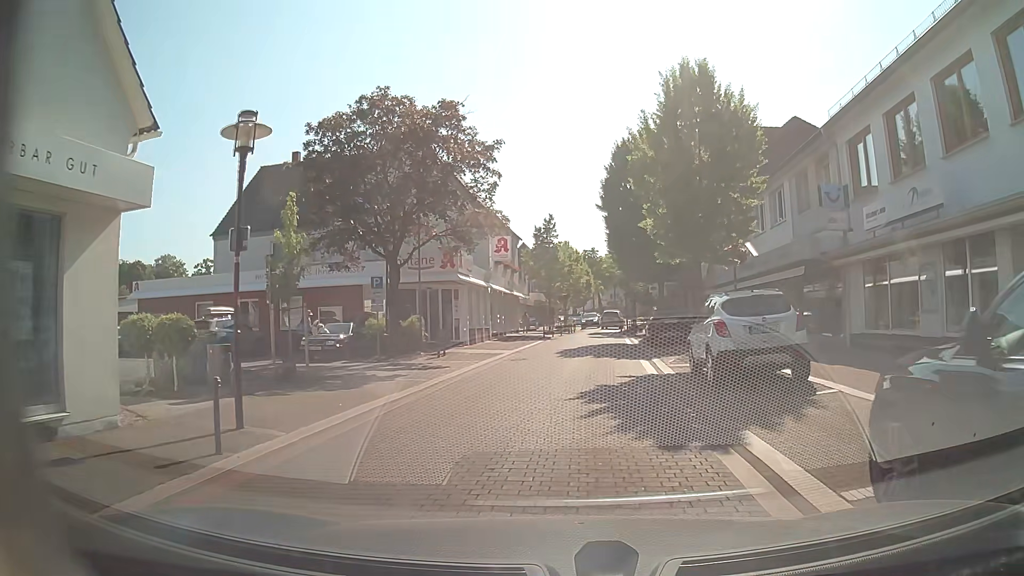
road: residential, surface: paving_stones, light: Day
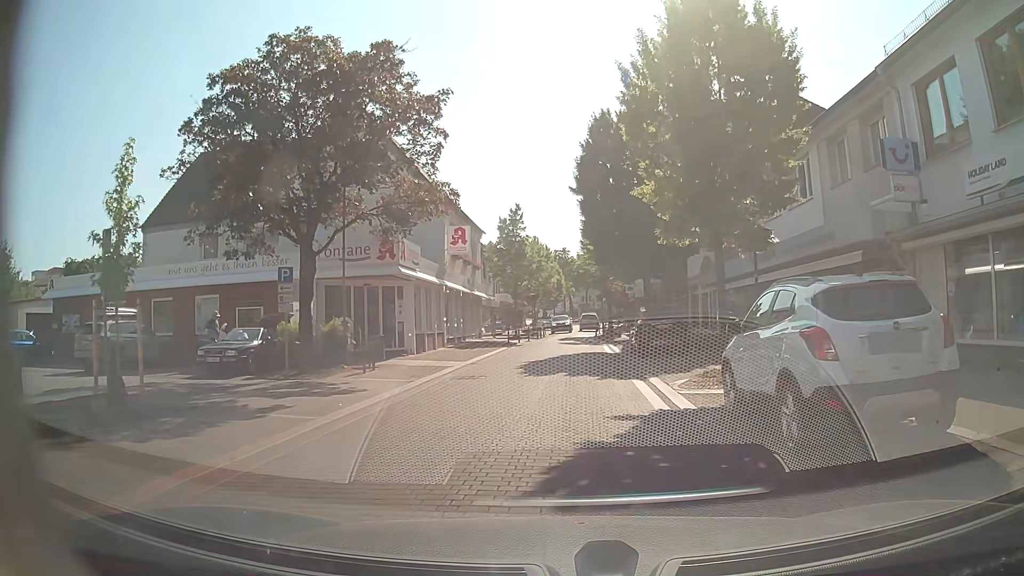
(+0.1, +5.5) m; +1°
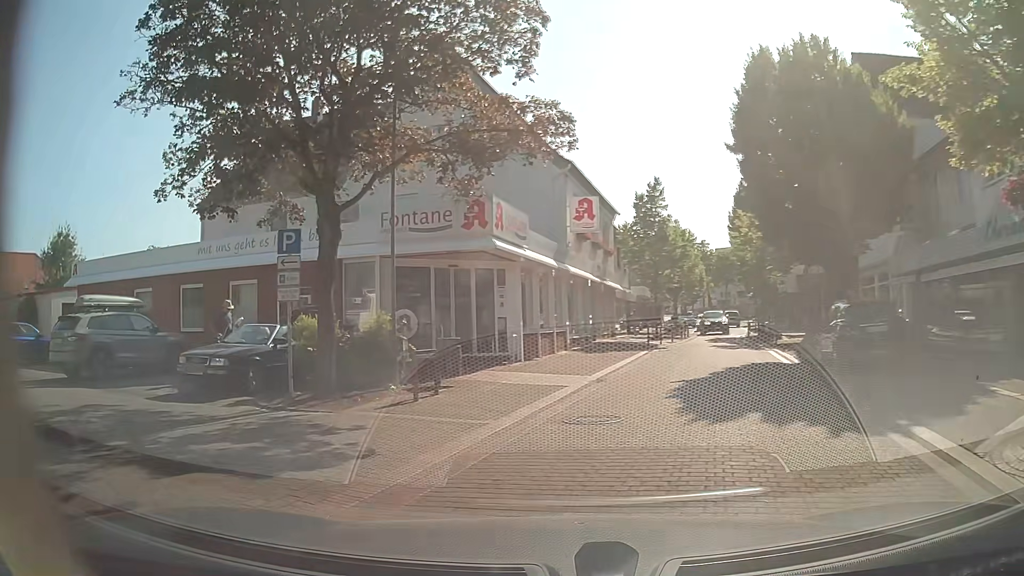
(-0.2, +7.0) m; -10°
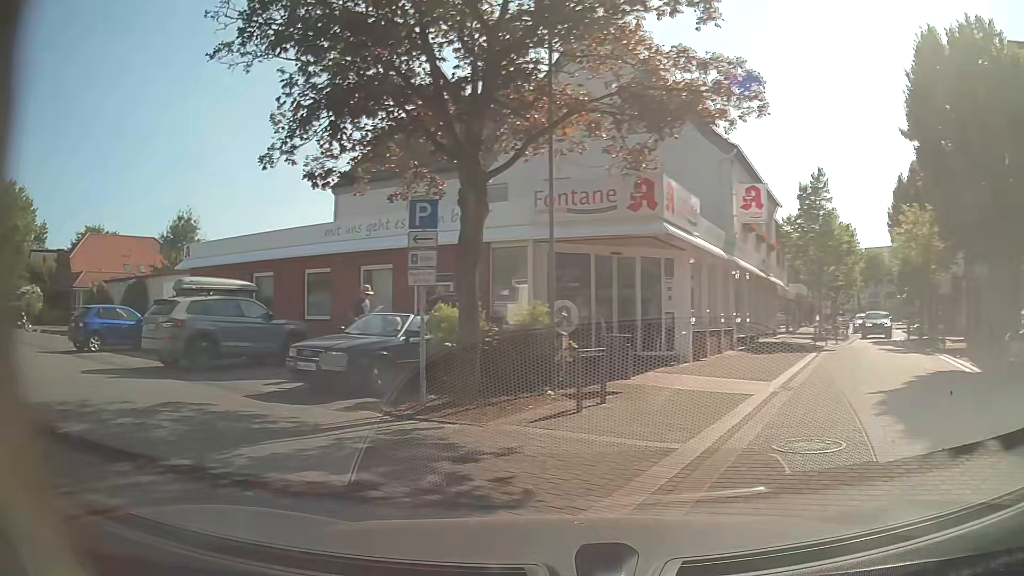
(-0.2, +2.0) m; -13°
